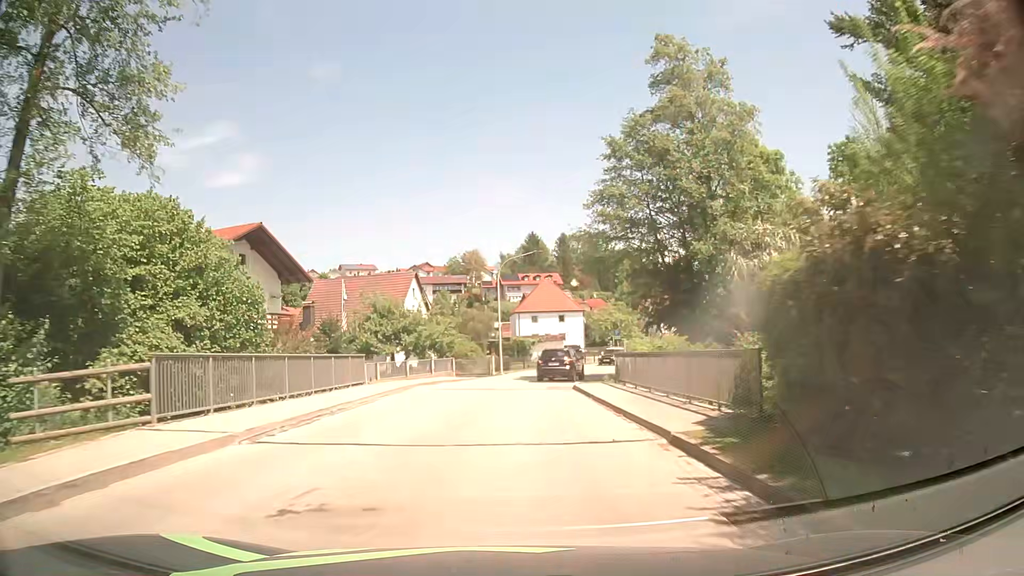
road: tertiary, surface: asphalt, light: Day
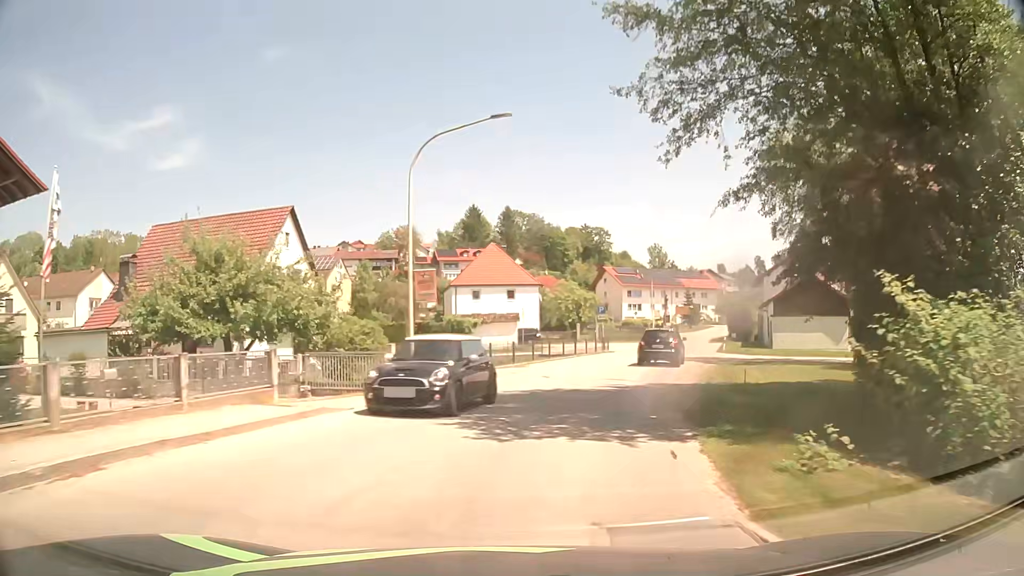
(+0.2, +22.8) m; +5°
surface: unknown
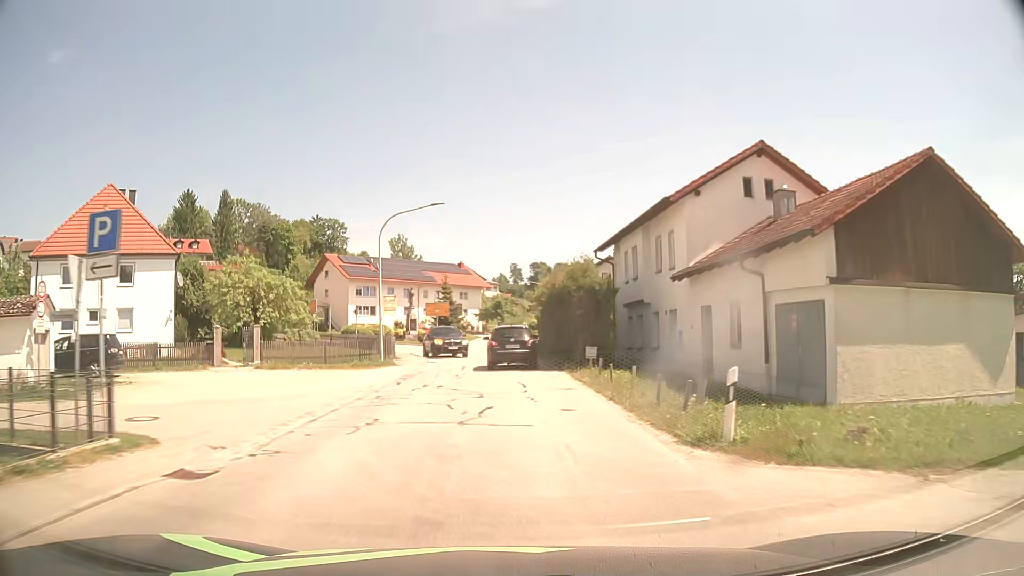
(+8.2, +36.9) m; +22°
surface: asphalt
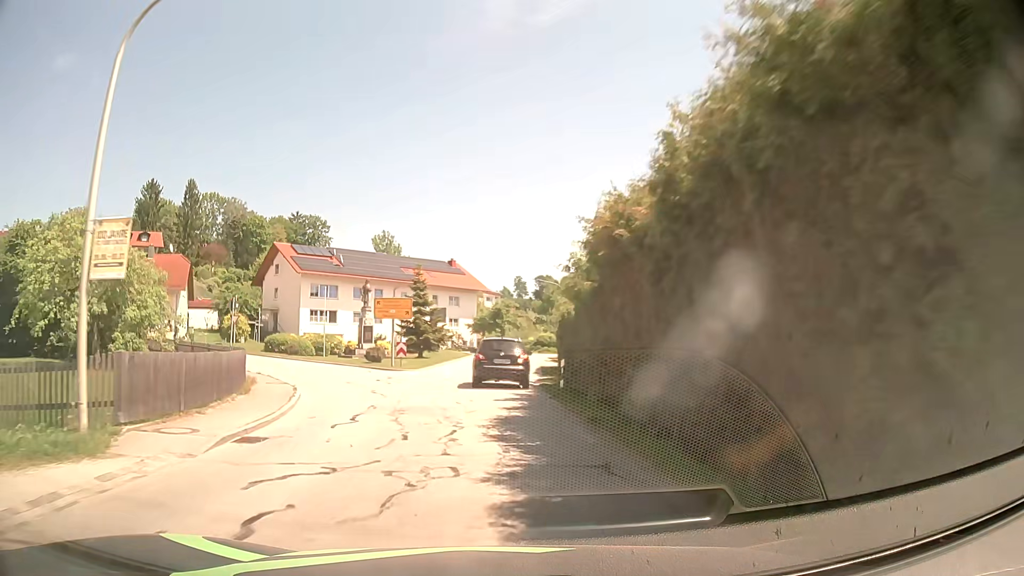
(+0.3, +22.4) m; 0°
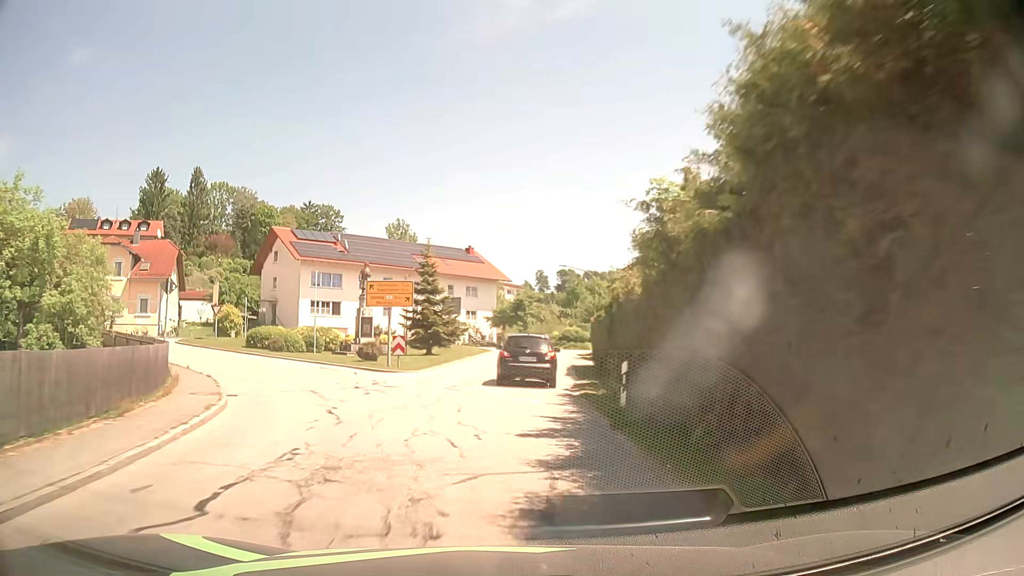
(-0.1, +7.2) m; -1°
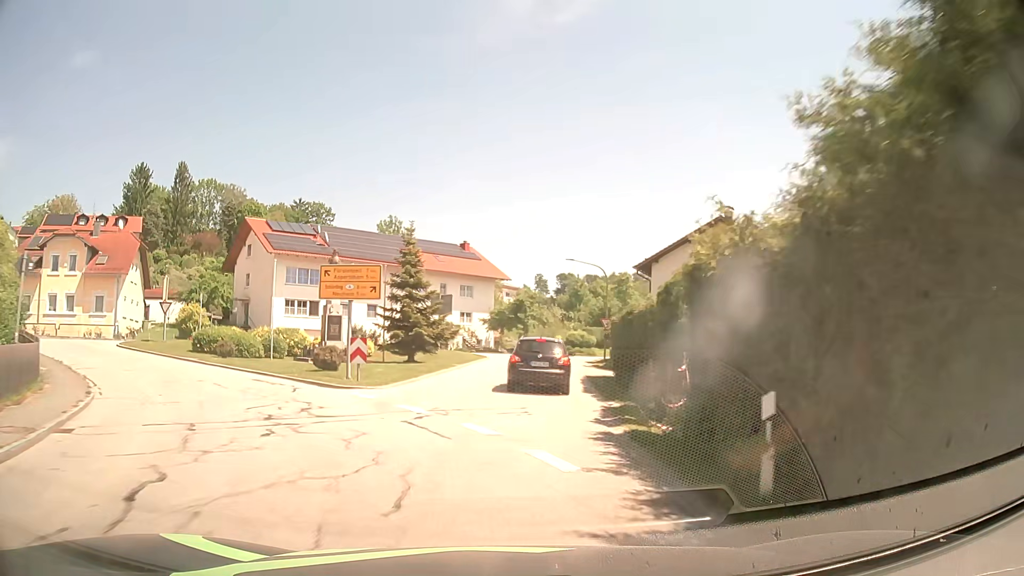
(0.0, +7.2) m; 0°
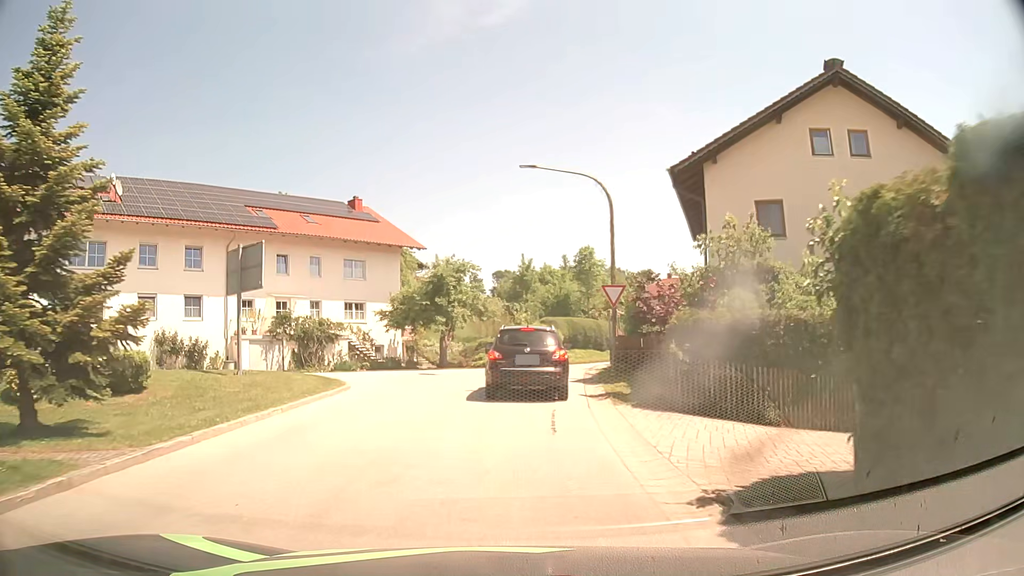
(+1.4, +24.8) m; +5°
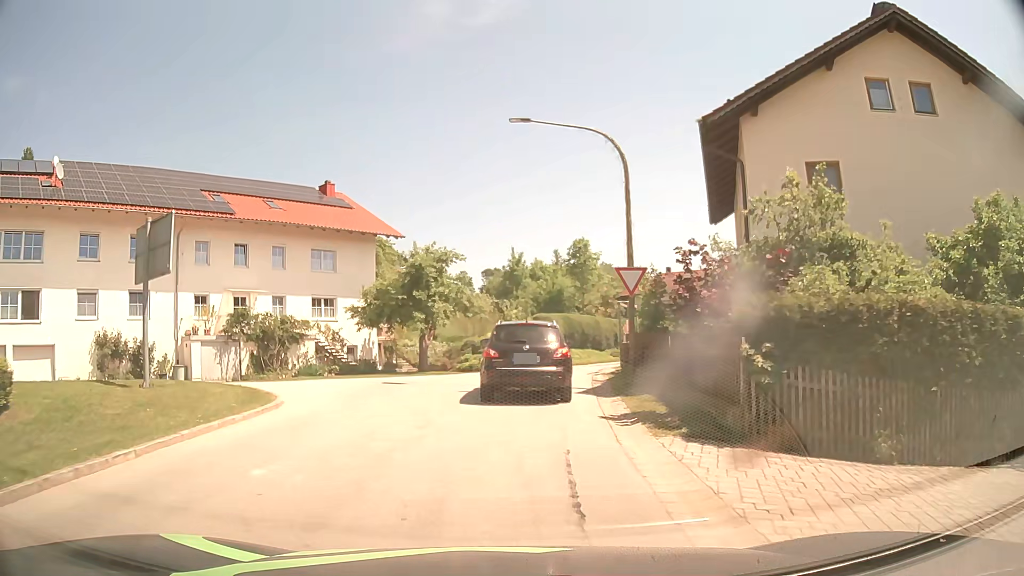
(+0.1, +4.7) m; +1°
(0, +10) (0, +20) (+2, +30) (+7, +38) (+13, +46) (+19, +54) (+25, +62) (+31, +71) (+37, +79) (+42, +87) m
